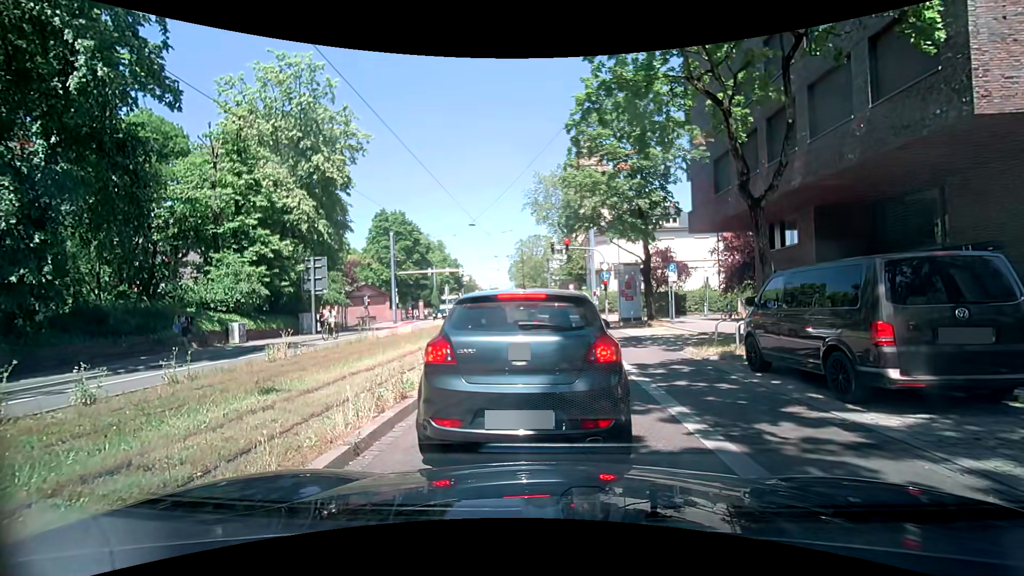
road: primary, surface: asphalt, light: Day
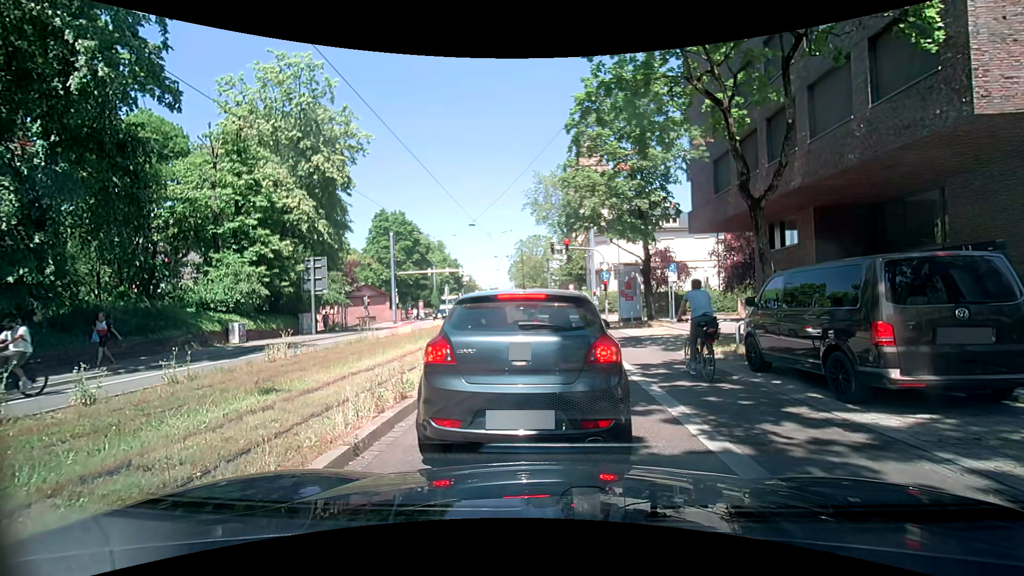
(0.0, +0.1) m; 0°
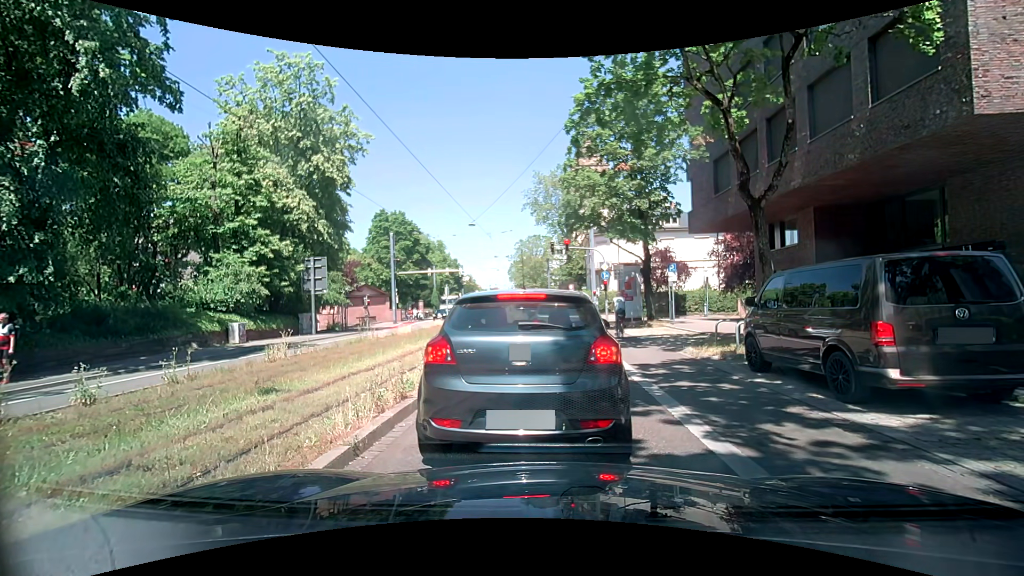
(0.0, 0.0) m; 0°
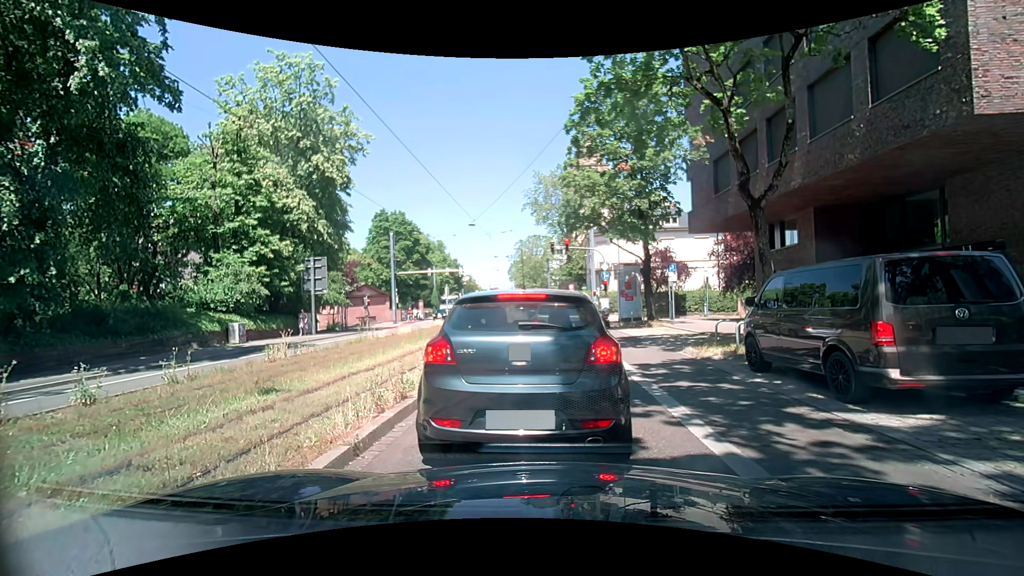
(0.0, 0.0) m; 0°
(+1, +10) (+1, +20) (+1, +30) (+1, +40) (+1, +50) (+1, +60) (+1, +70) (+1, +80) (0, +90) (0, +100) m
